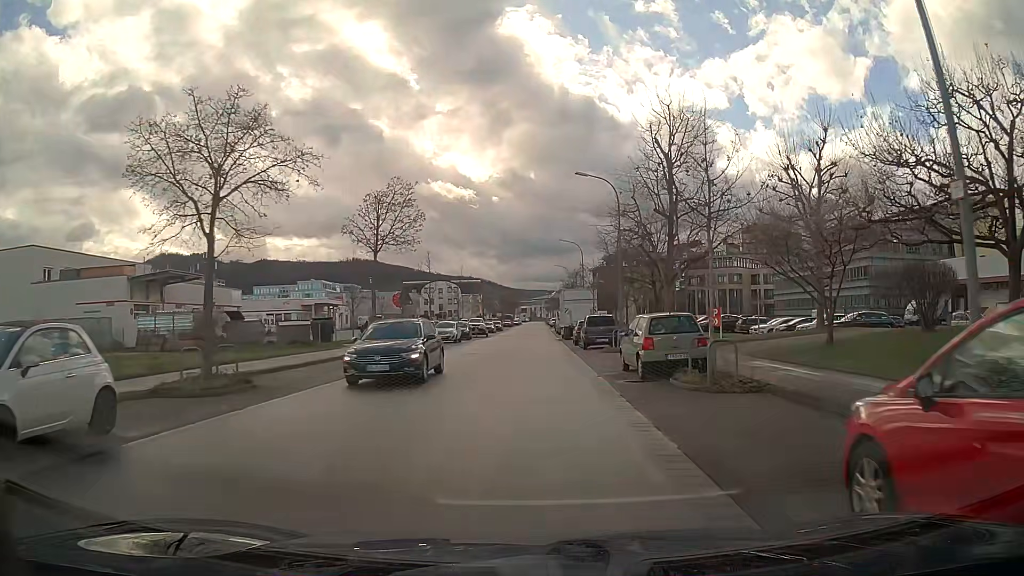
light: Day
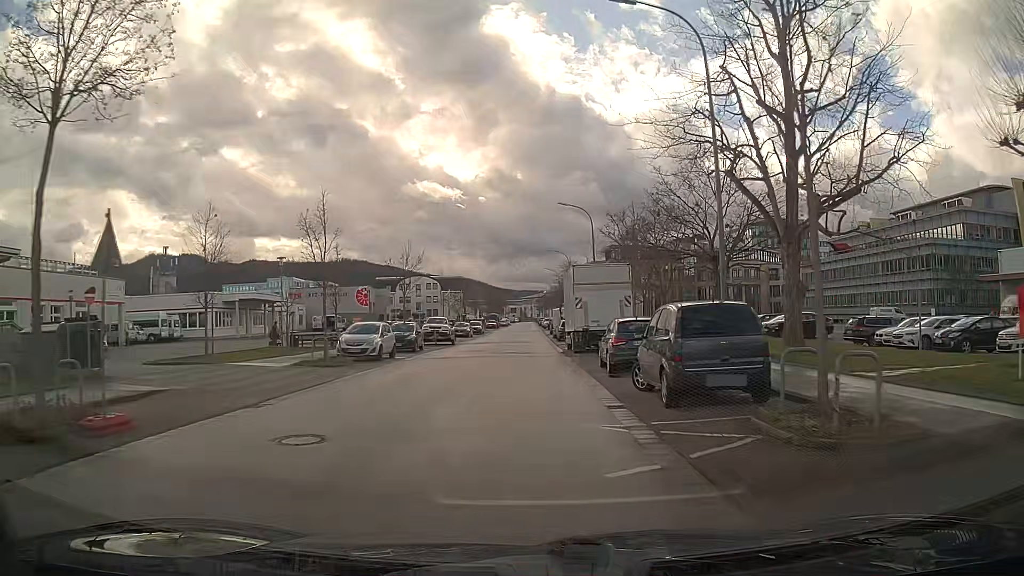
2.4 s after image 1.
(+0.1, +21.1) m; 0°
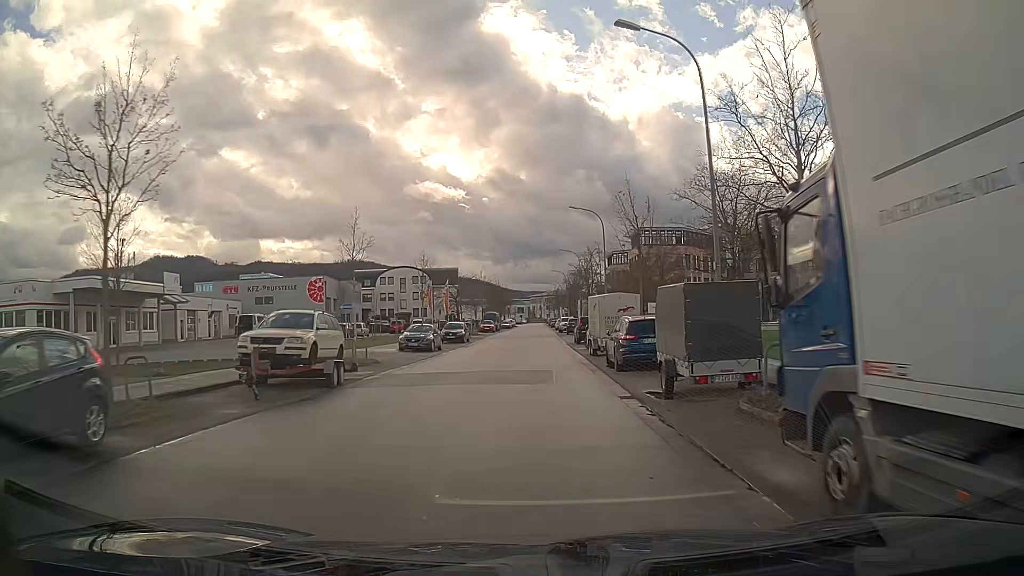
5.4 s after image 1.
(-0.2, +28.7) m; -1°
